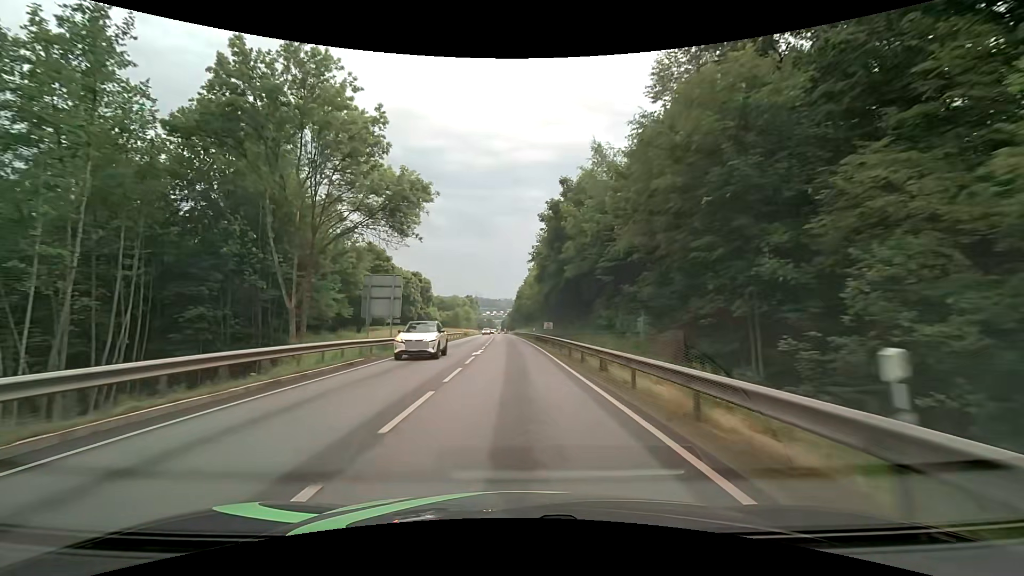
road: primary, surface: asphalt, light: Day
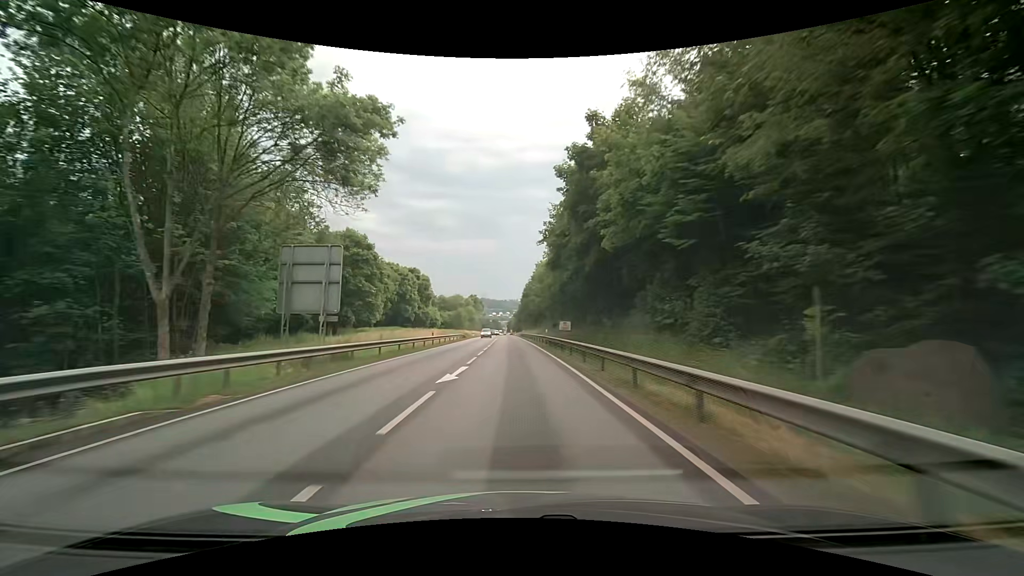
(0.0, +12.2) m; -1°
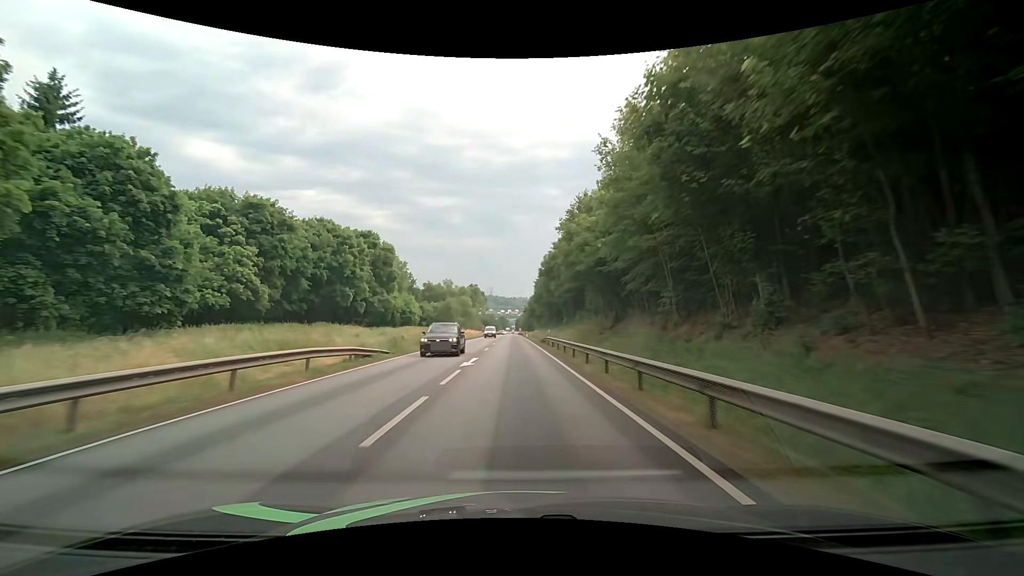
(-0.7, +48.7) m; -1°
(0, +10) (0, +20) (0, +30) (-1, +40) (-1, +50) (-1, +60) (-1, +70) (-1, +80) (-1, +90) (-1, +100) m
